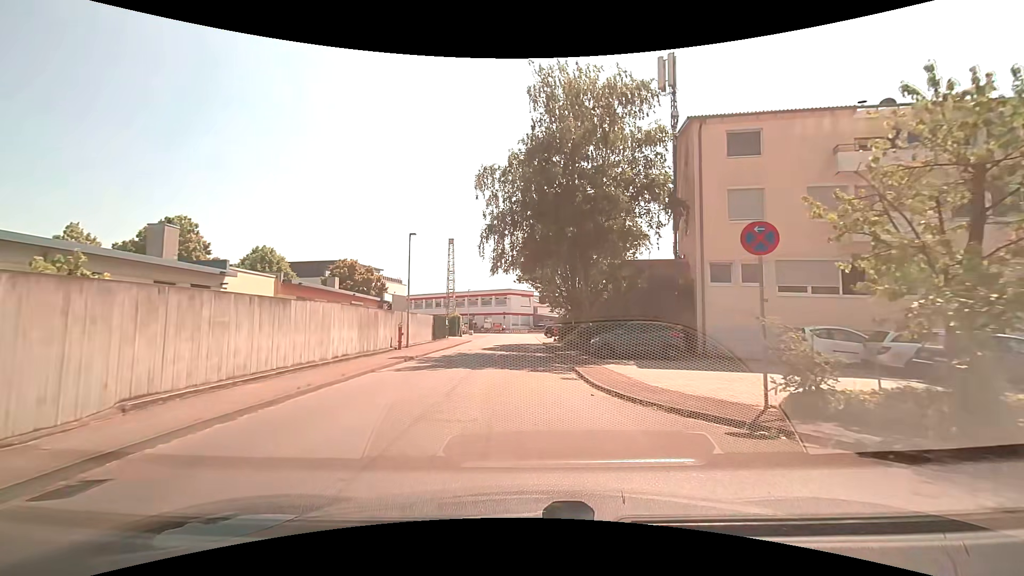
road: unclassified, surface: asphalt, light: Day
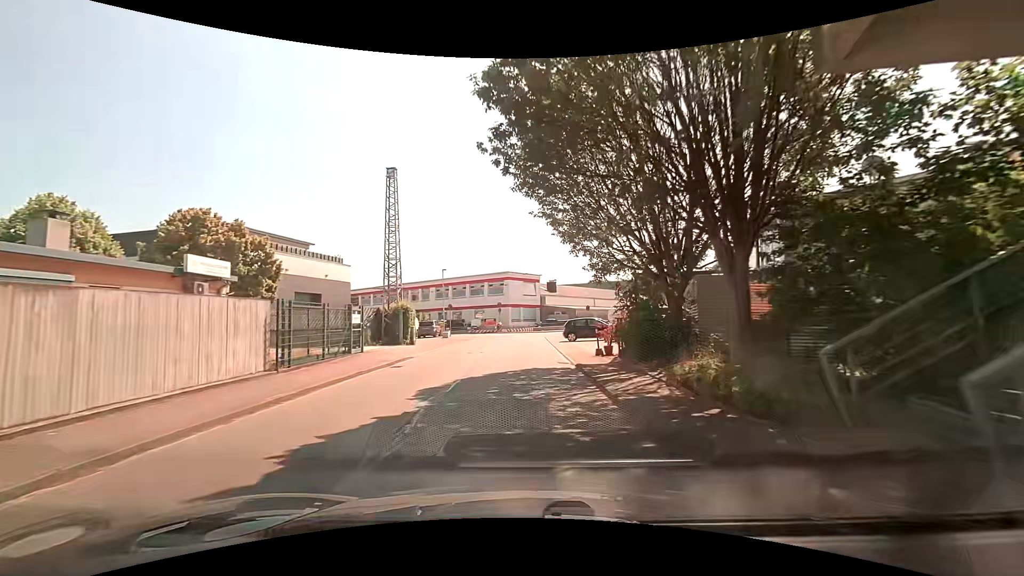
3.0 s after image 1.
(-0.2, +24.7) m; -1°
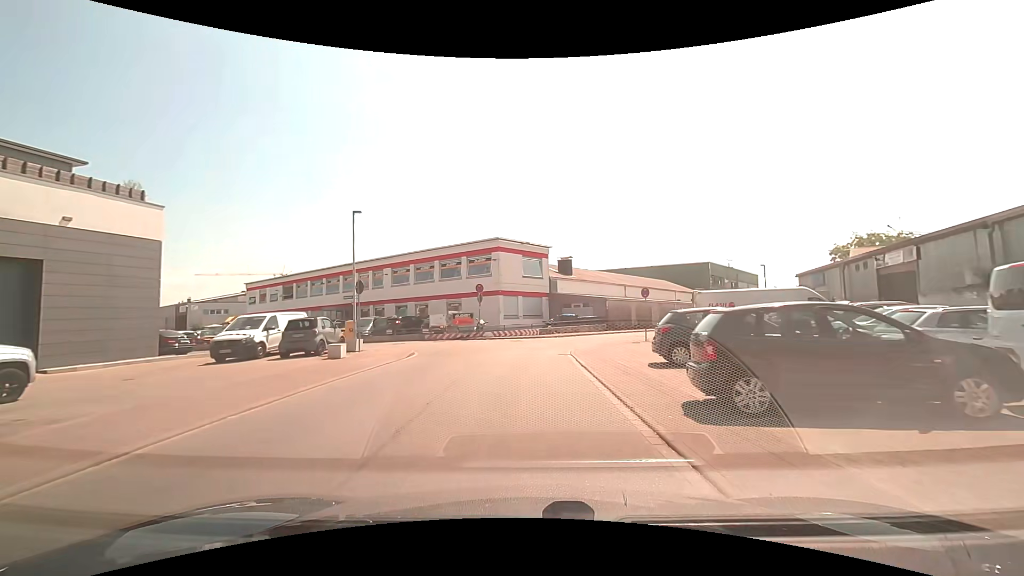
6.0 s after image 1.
(0.0, +25.2) m; 0°
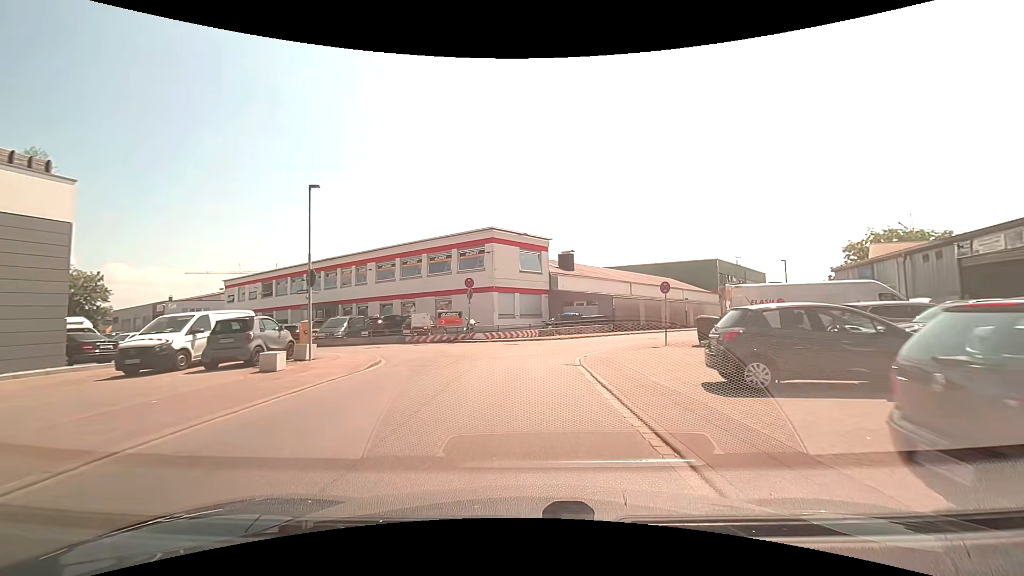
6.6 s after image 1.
(0.0, +4.4) m; +1°
